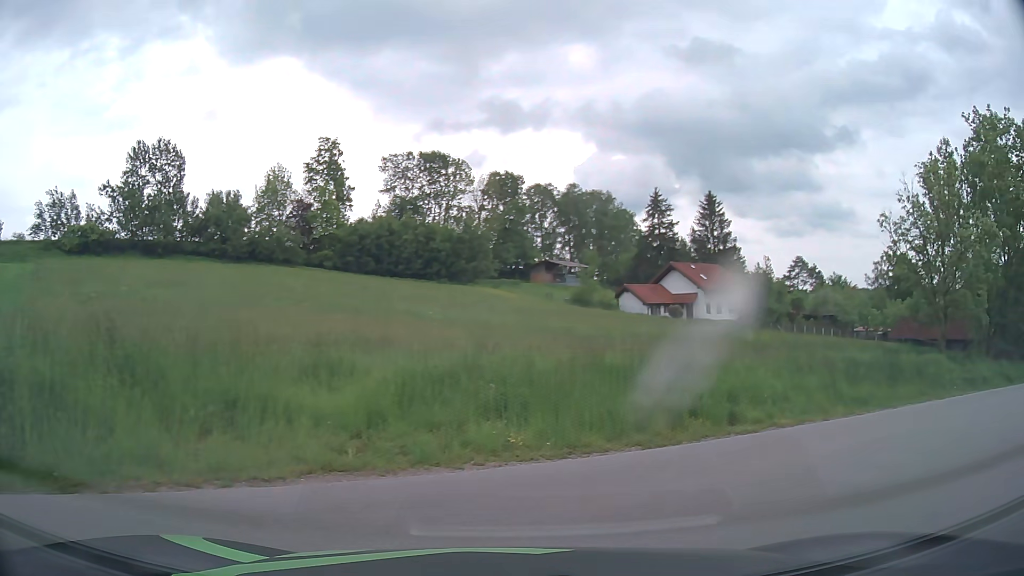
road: residential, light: Day
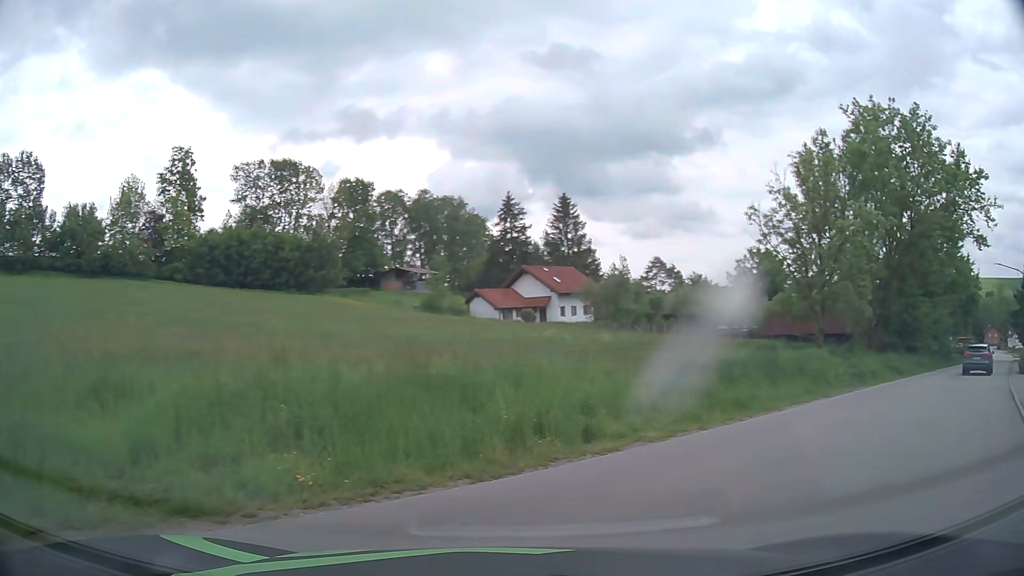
(+0.3, +1.9) m; +14°
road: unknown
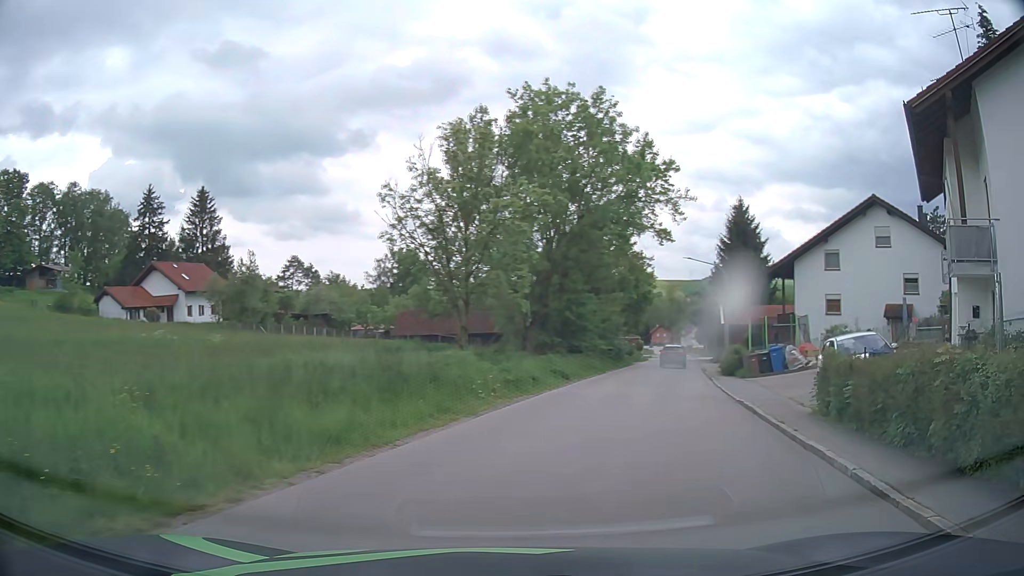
(+1.5, +5.1) m; +29°
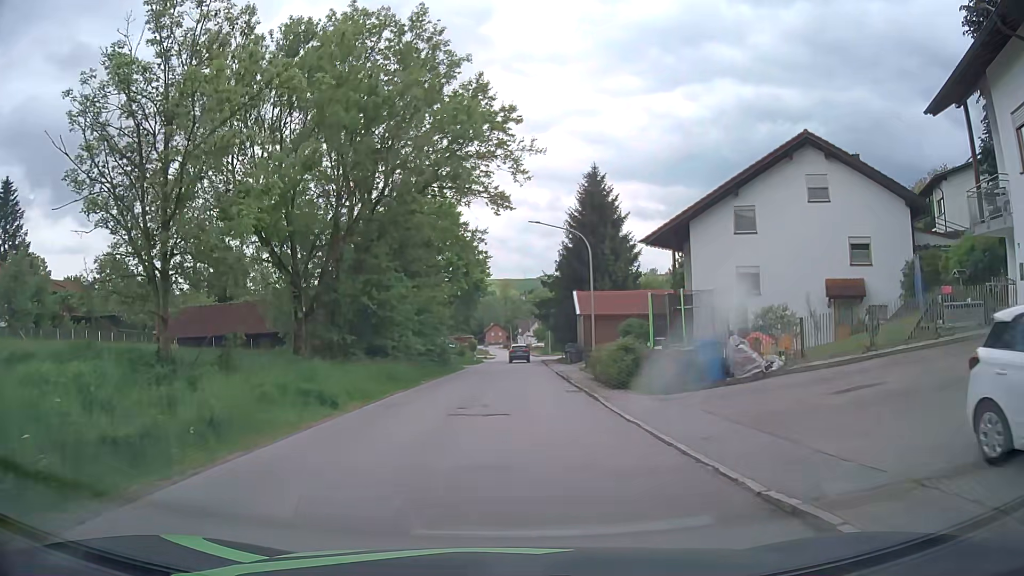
(+2.5, +12.9) m; +15°
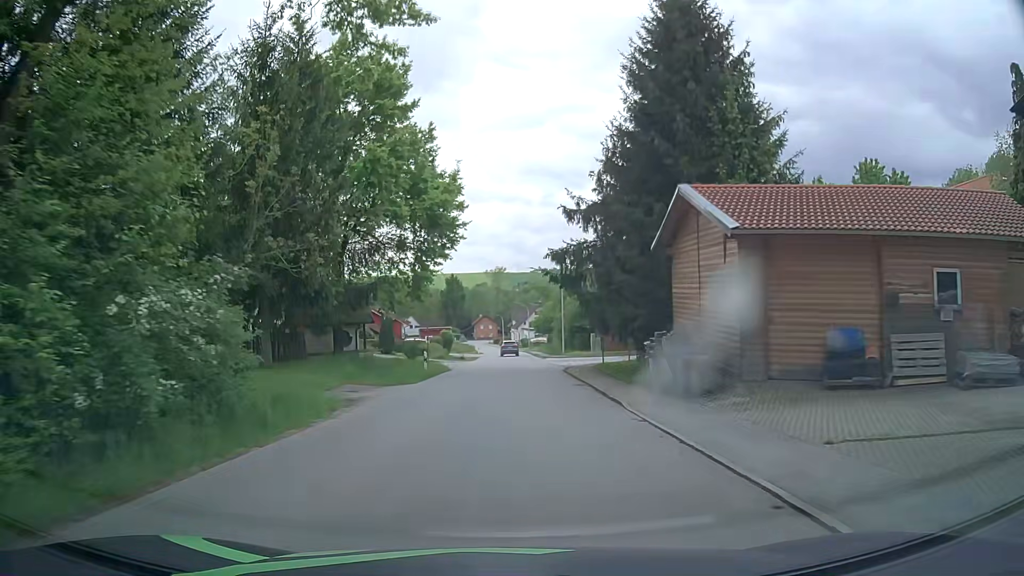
(+0.5, +32.7) m; +1°
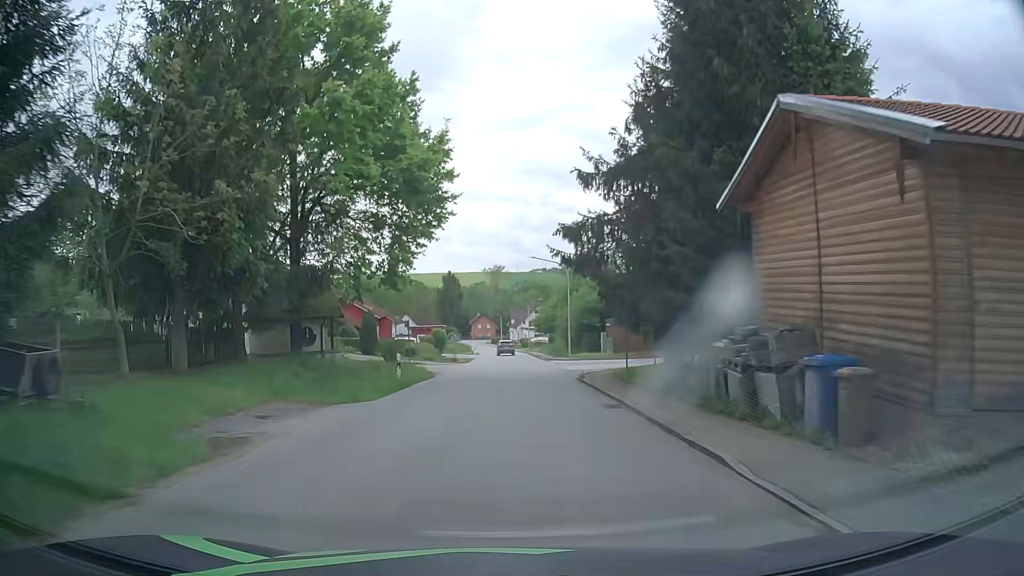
(0.0, +7.0) m; 0°
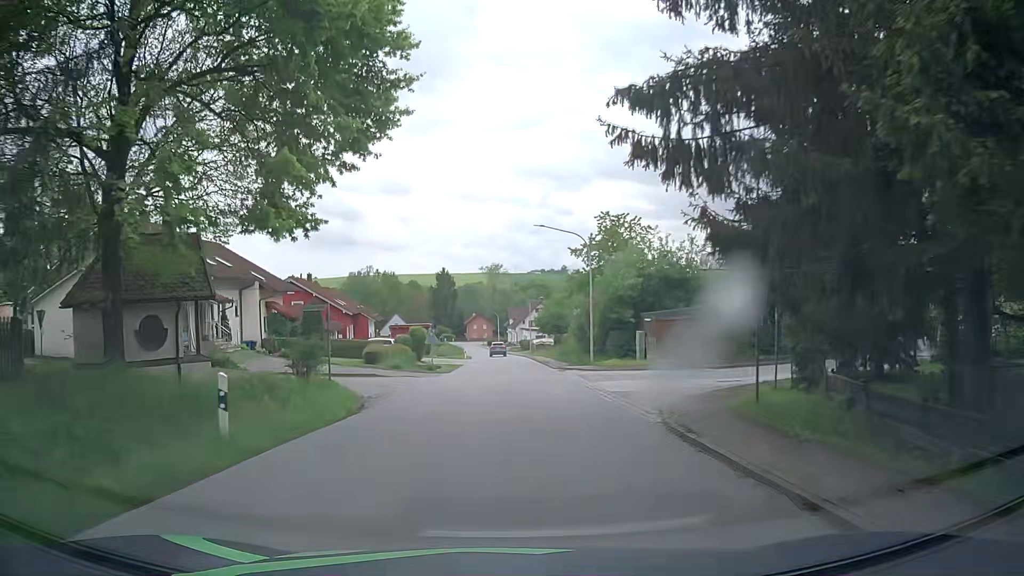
(+0.1, +14.2) m; 0°
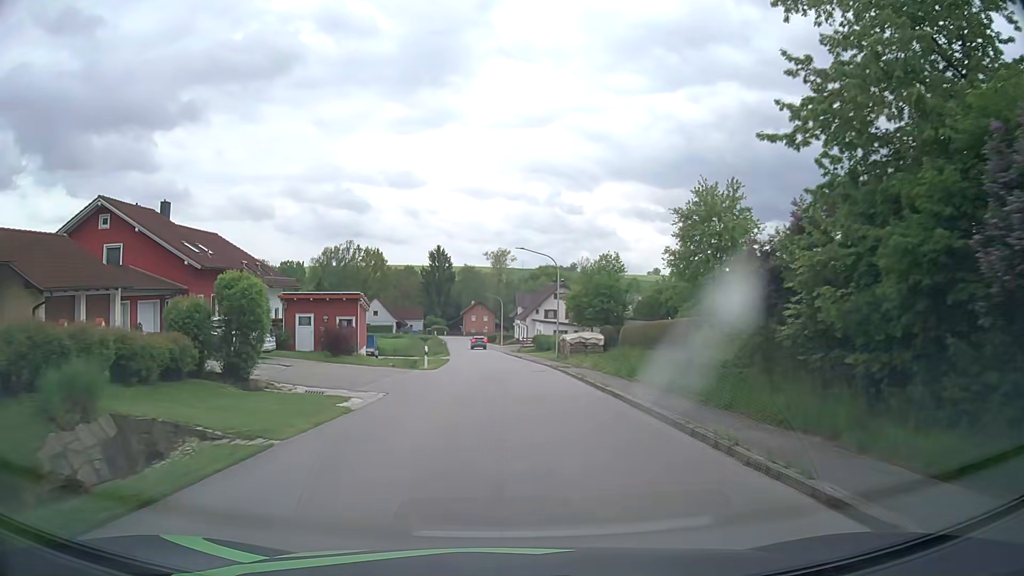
(+0.3, +36.7) m; 0°
(0, +10) (0, +20) (0, +30) (-1, +40) (-1, +50) (-2, +60) (-3, +70) (-3, +80) (-4, +90) (-5, +100) m
